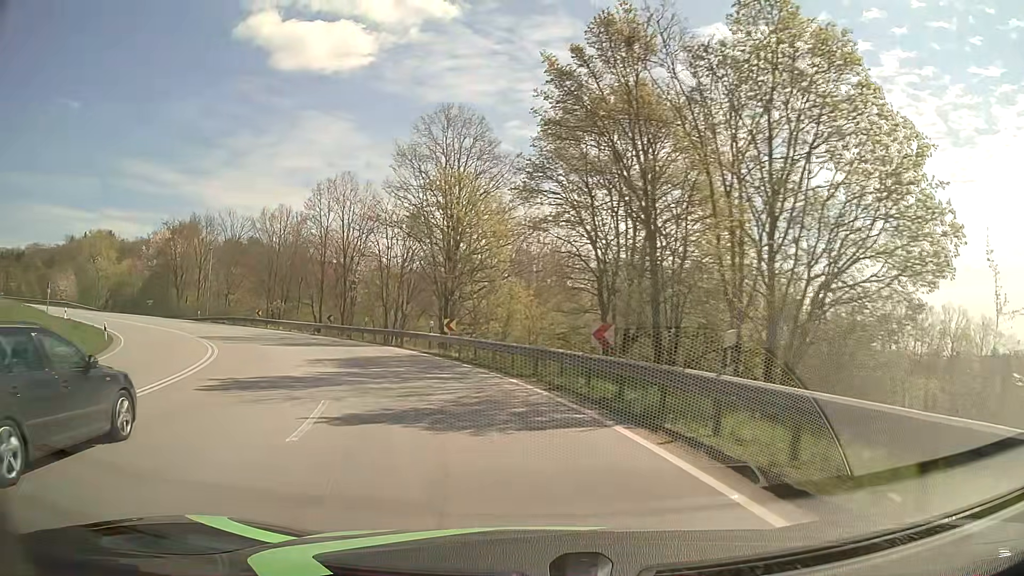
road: primary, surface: asphalt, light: Day
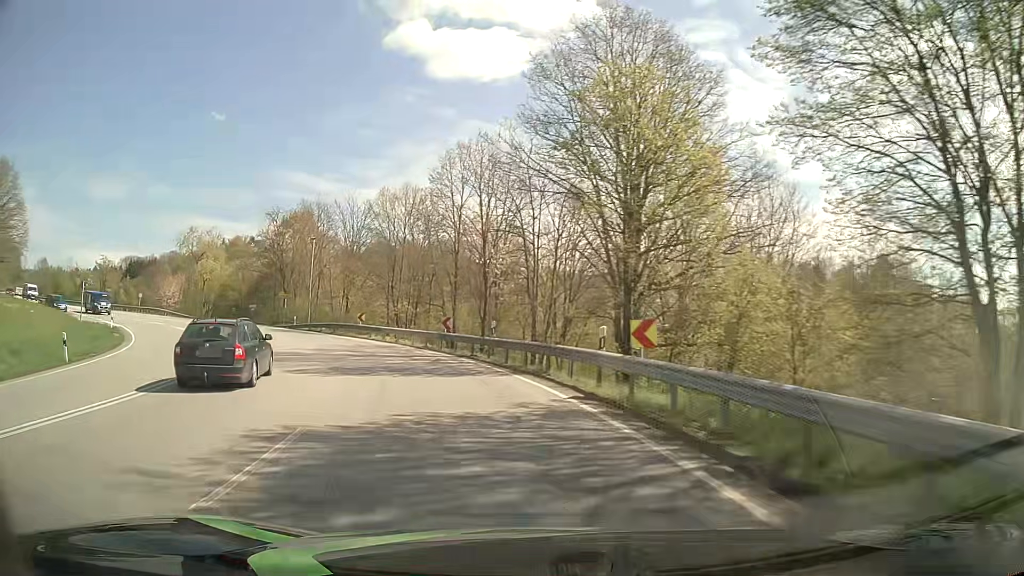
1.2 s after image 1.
(-1.9, +15.3) m; -14°
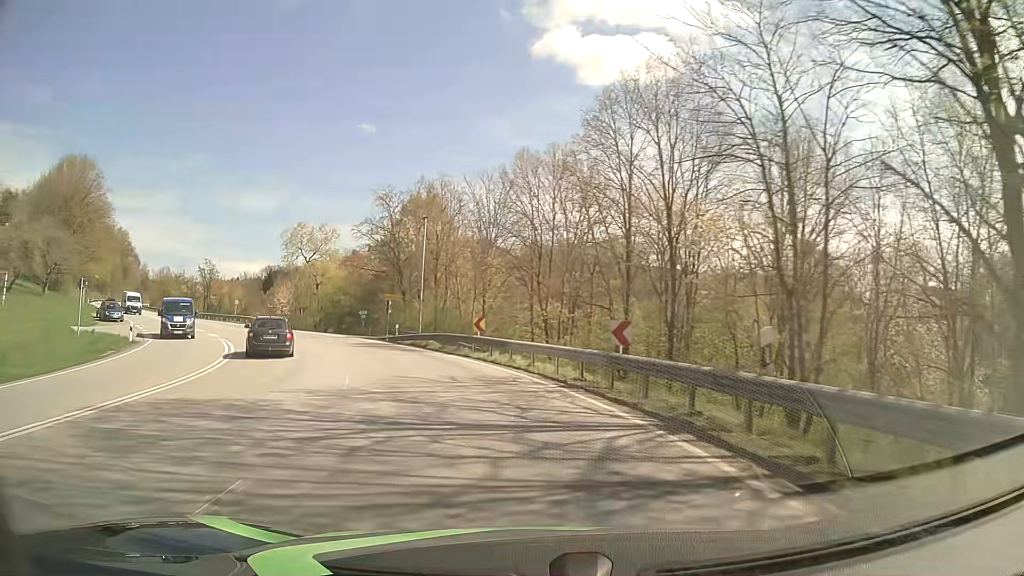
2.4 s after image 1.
(-1.9, +15.3) m; -14°
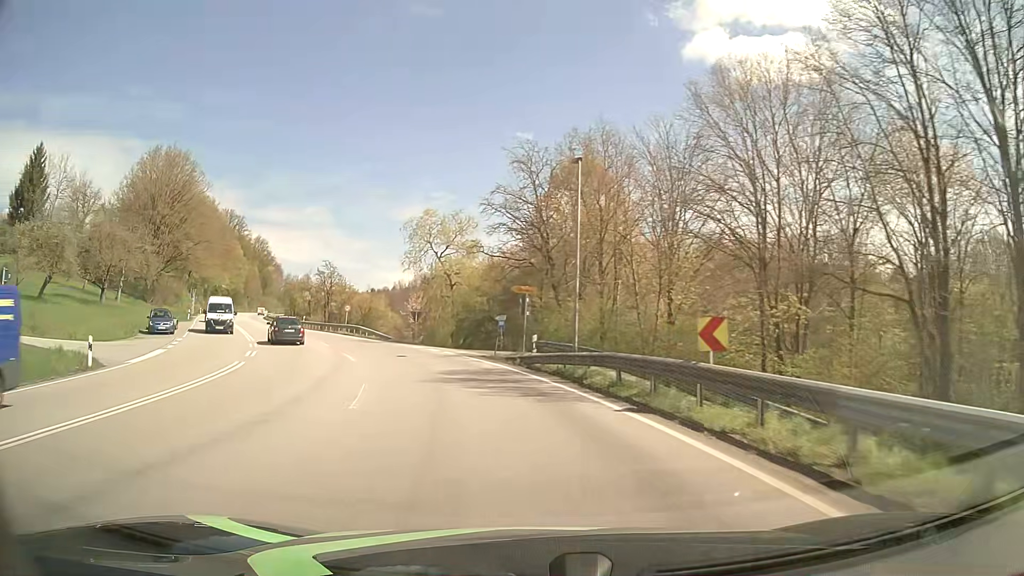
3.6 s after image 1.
(-1.9, +15.4) m; -14°
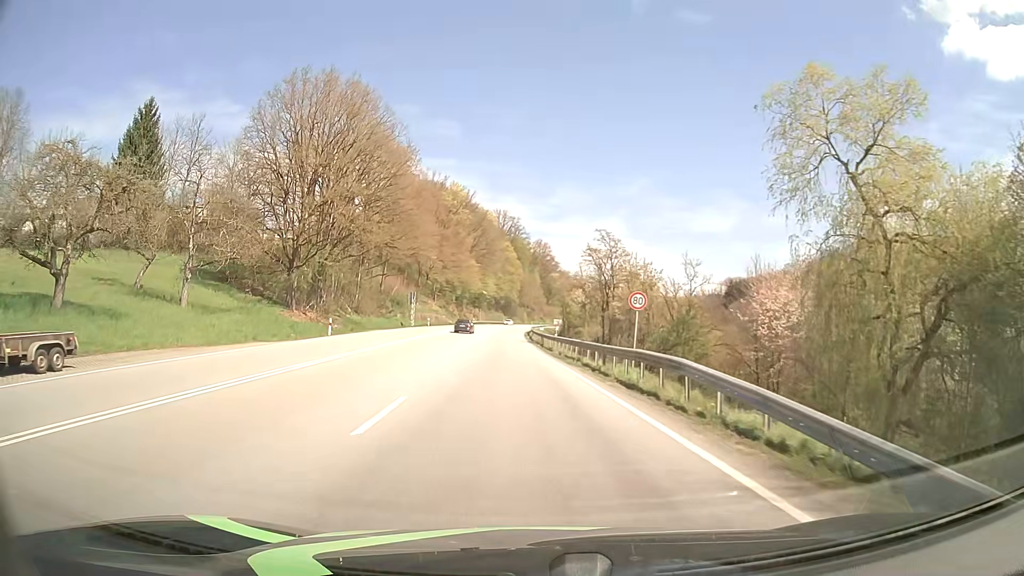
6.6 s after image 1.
(-9.7, +37.5) m; -25°
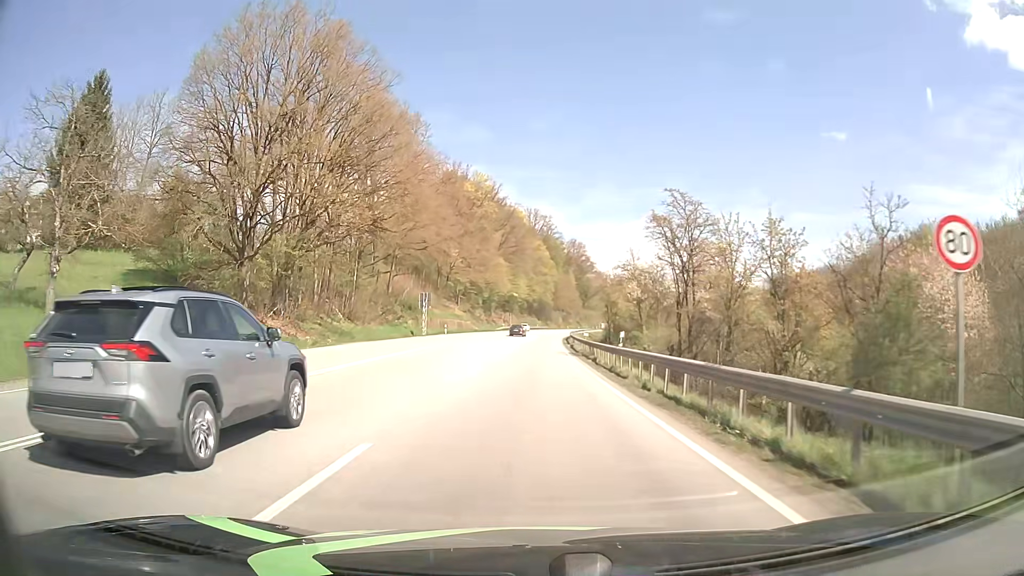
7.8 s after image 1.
(-0.5, +16.4) m; -3°
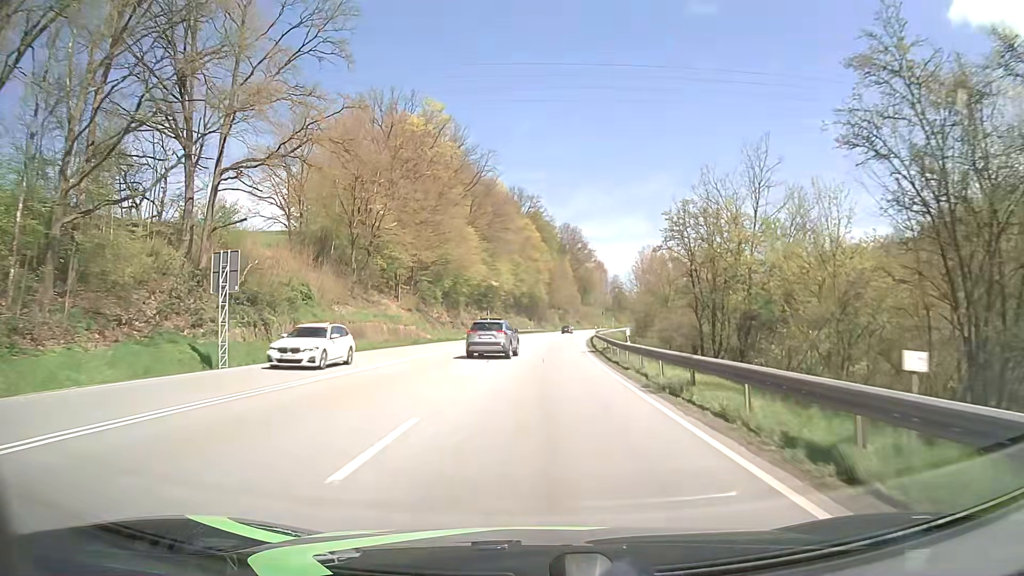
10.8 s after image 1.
(-0.1, +46.8) m; +1°
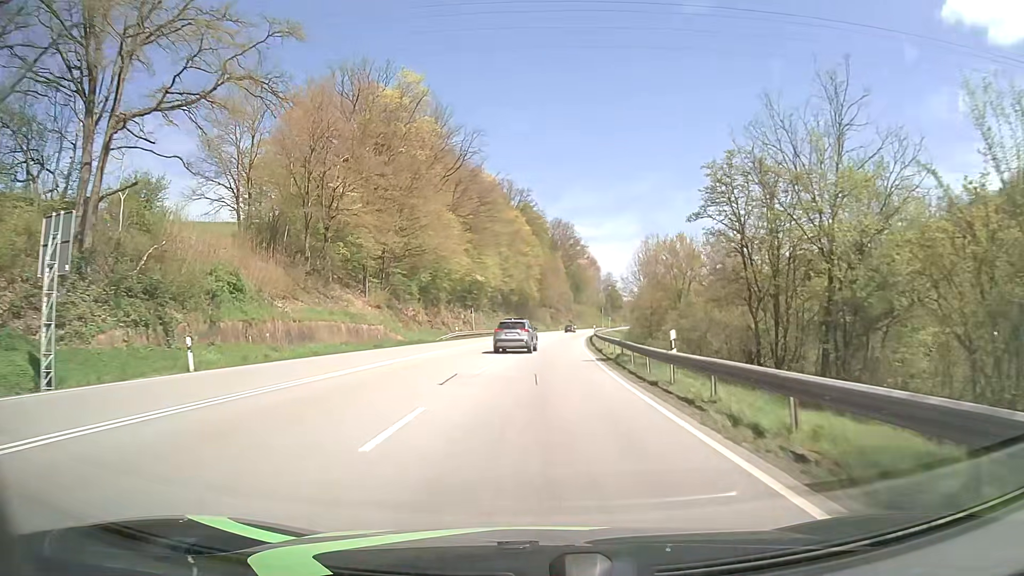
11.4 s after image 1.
(+0.1, +10.4) m; +1°
(0, +10) (0, +20) (+1, +30) (+1, +40) (+2, +50) (+2, +60) (+3, +70) (+4, +80) (+5, +90) (+6, +100) m
